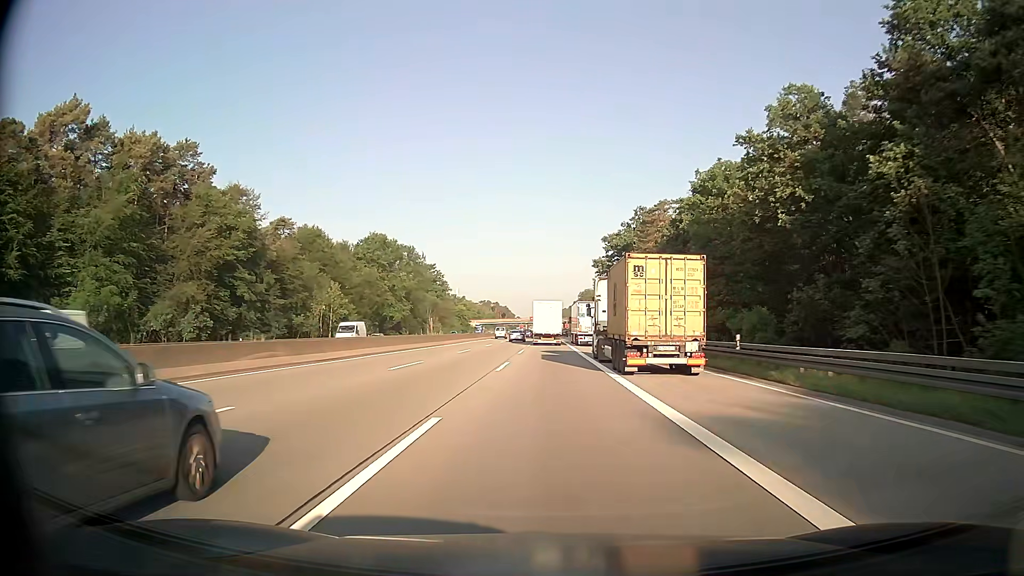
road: motorway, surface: asphalt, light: Day
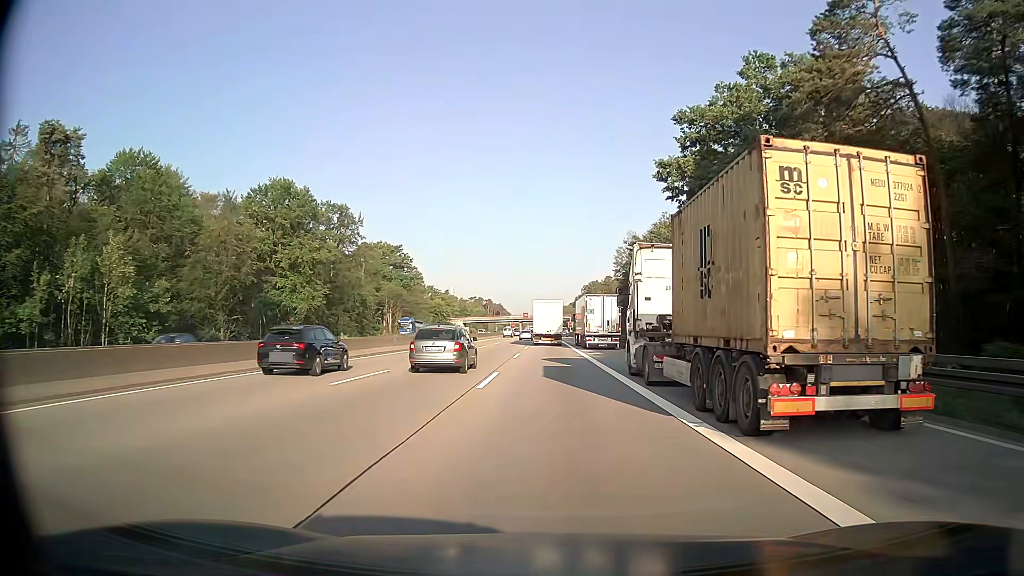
(0.0, +60.7) m; 0°
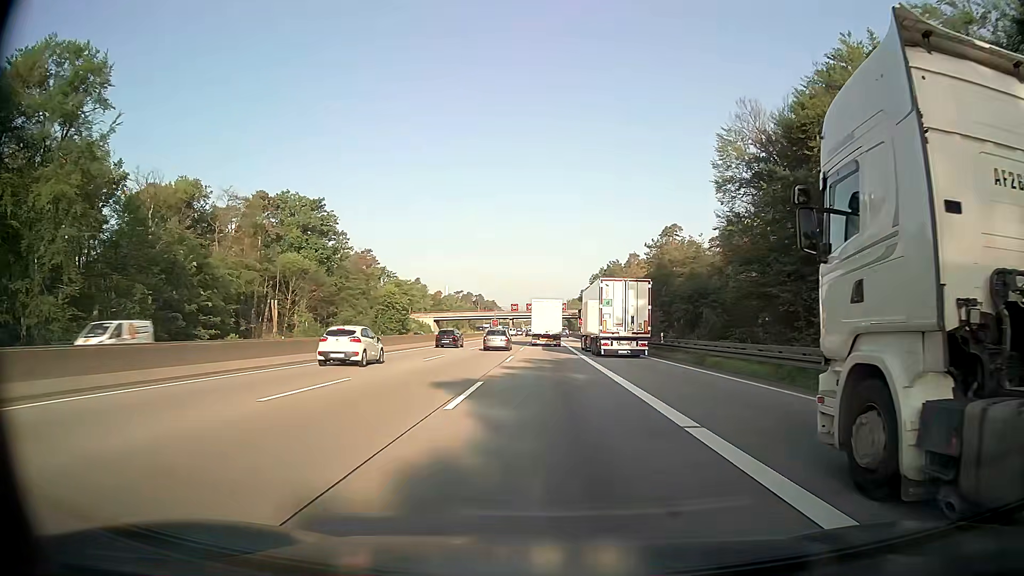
(+0.2, +76.3) m; 0°
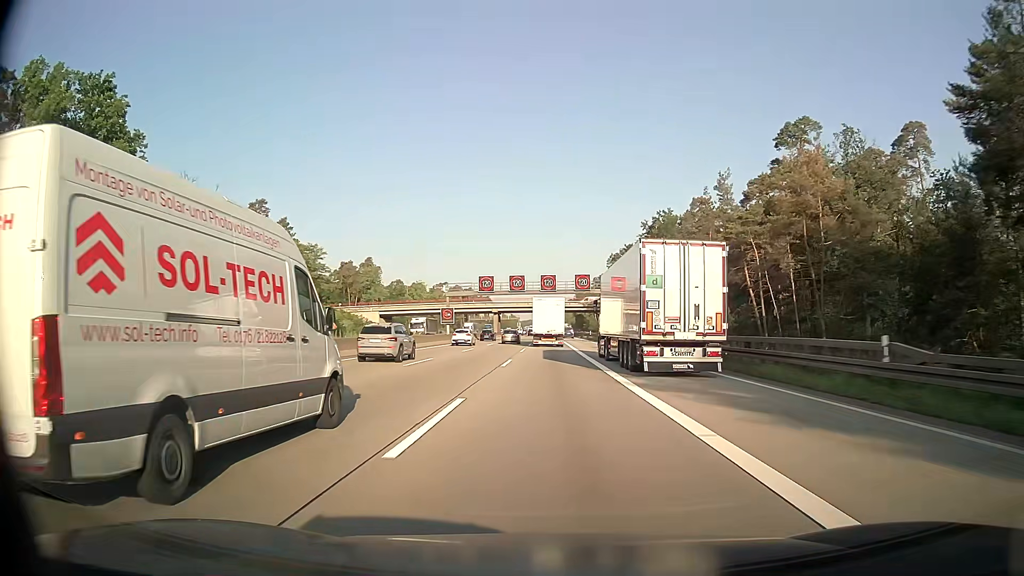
(0.0, +76.7) m; 0°
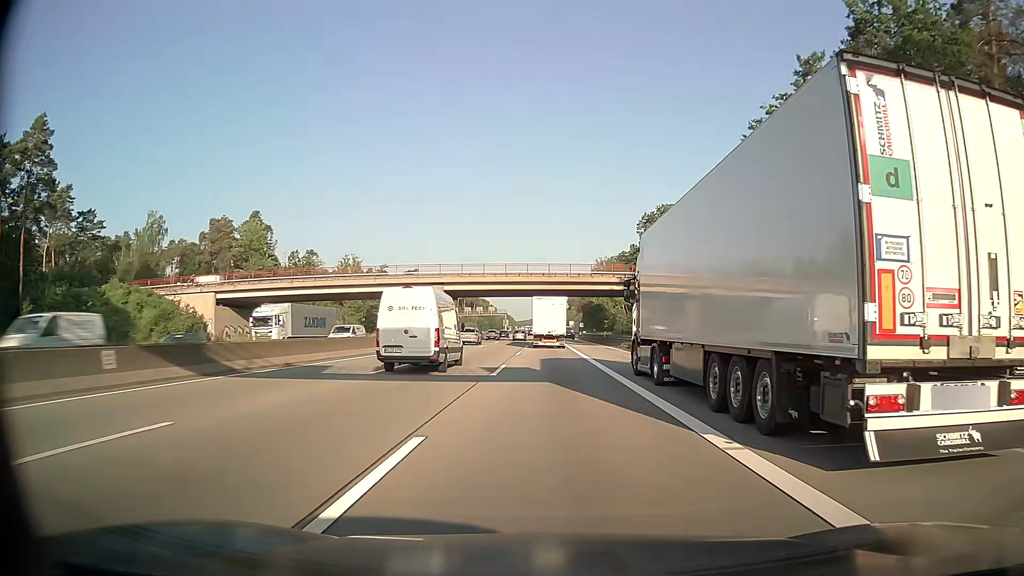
(-0.2, +77.0) m; 0°
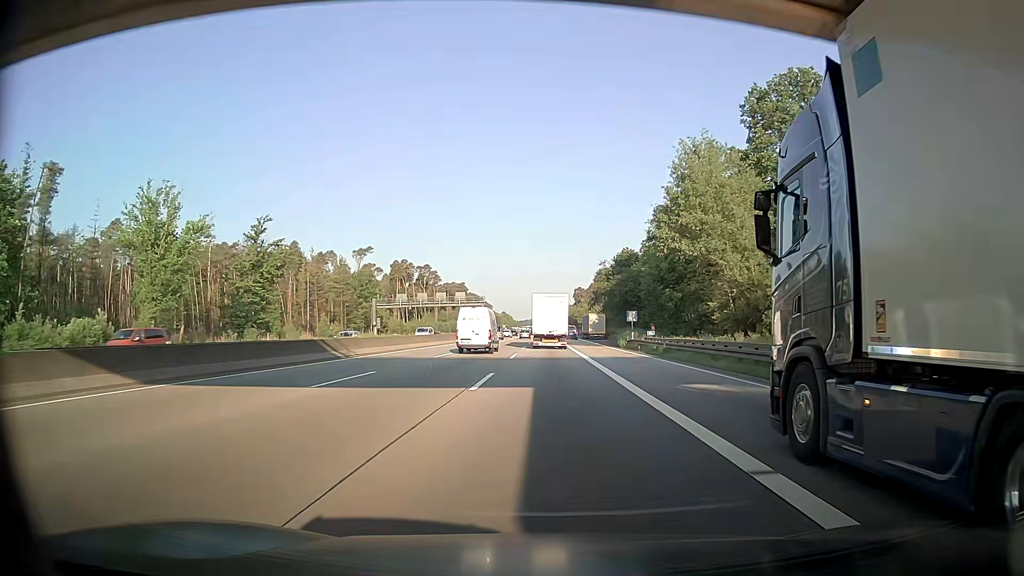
(+0.3, +77.3) m; 0°
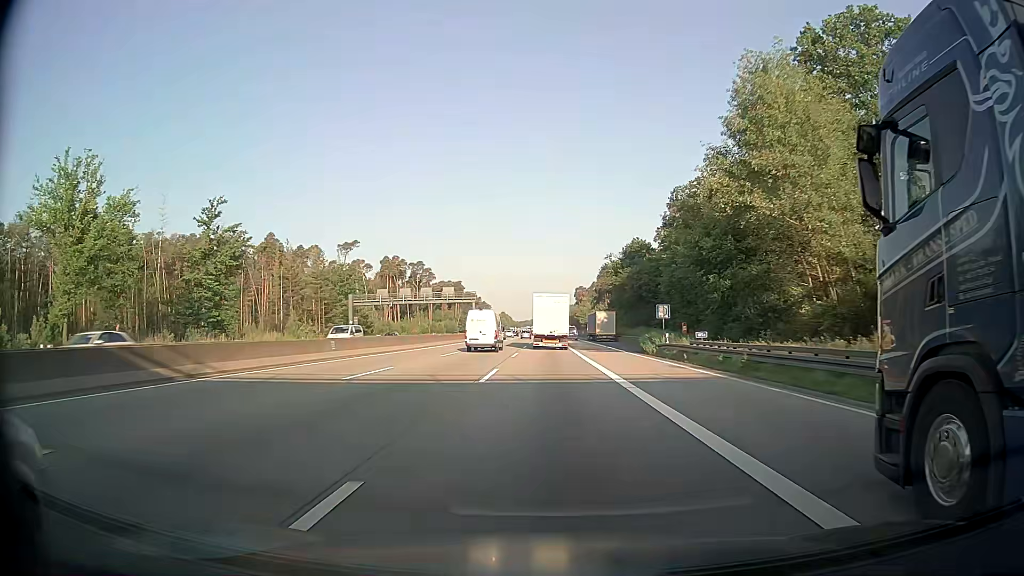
(0.0, +15.5) m; 0°
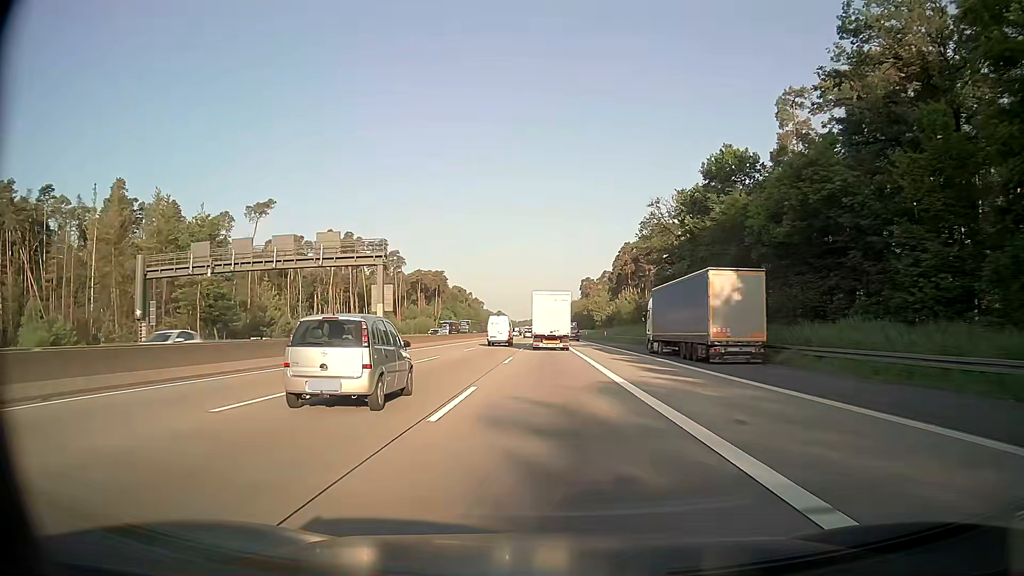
(-0.7, +61.9) m; -1°
(0, +10) (0, +20) (0, +30) (0, +40) (0, +50) (0, +60) (0, +70) (0, +80) (0, +90) (0, +100) m
